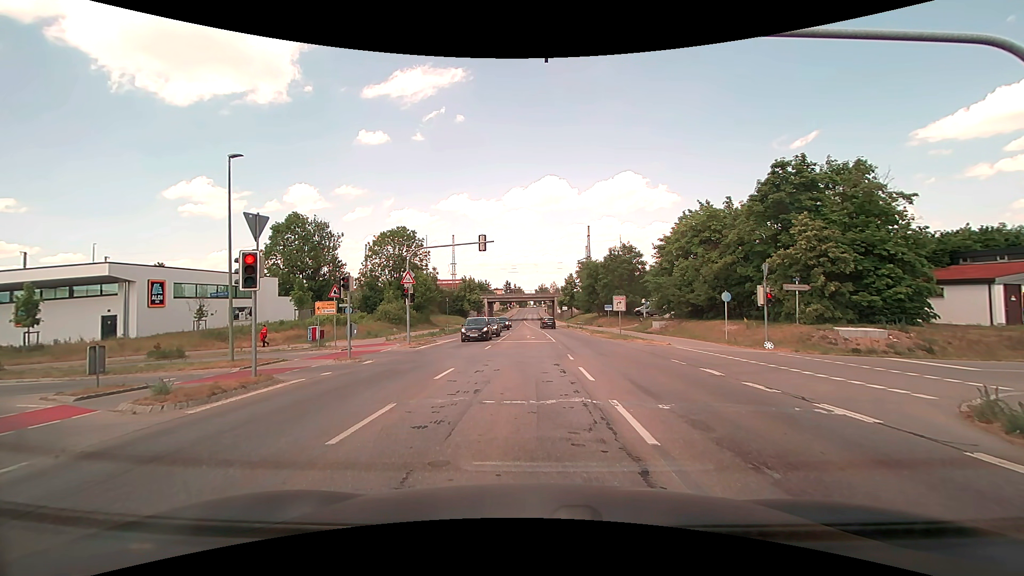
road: secondary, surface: asphalt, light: Day
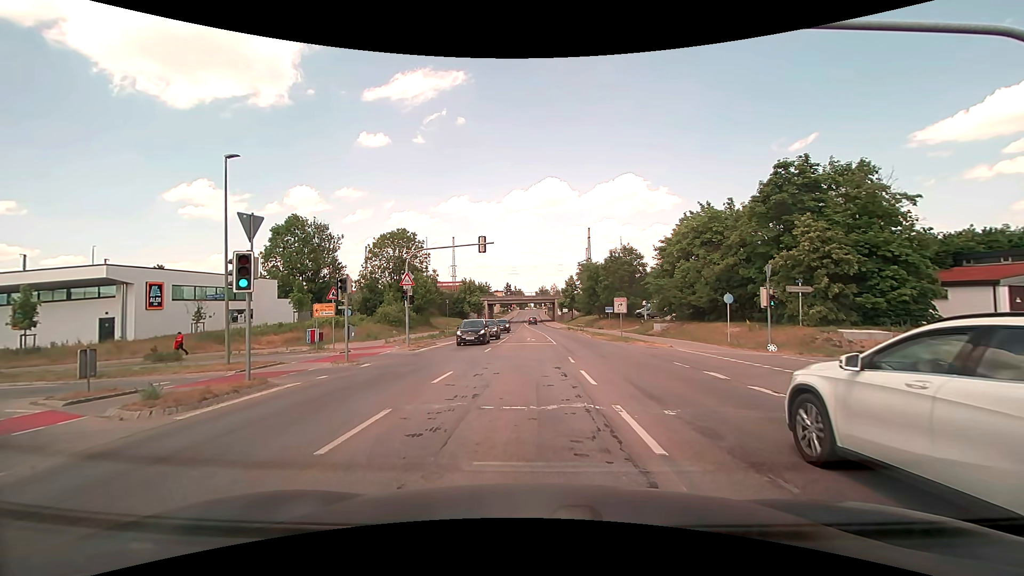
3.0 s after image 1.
(0.0, +0.3) m; 0°
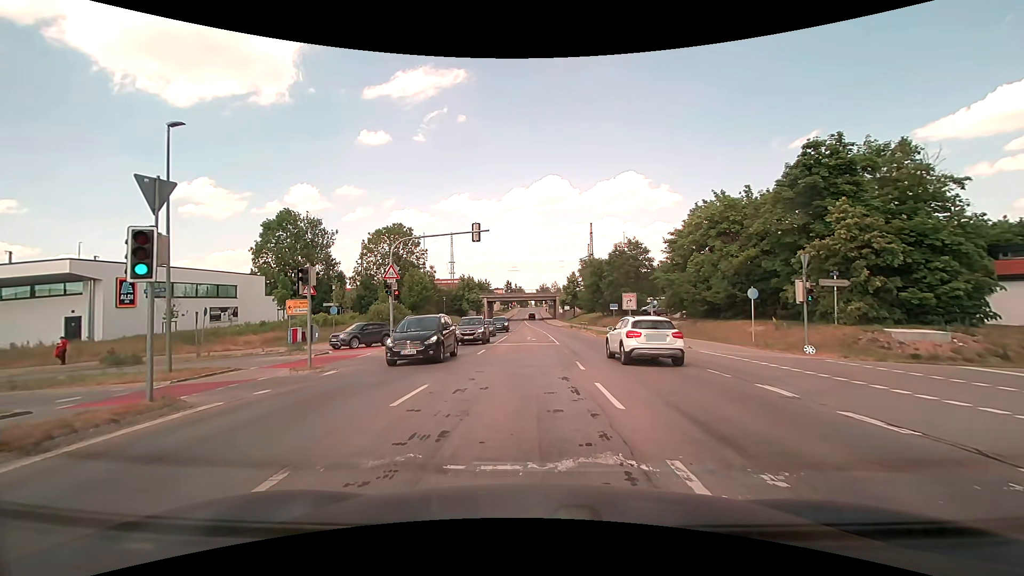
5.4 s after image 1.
(0.0, +3.4) m; -1°
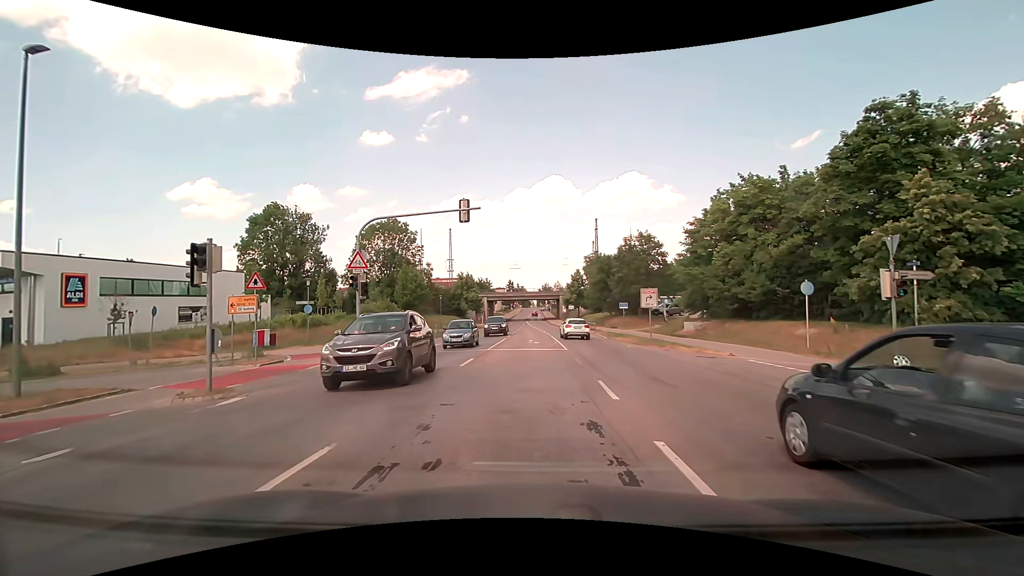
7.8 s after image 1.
(0.0, +5.2) m; -1°
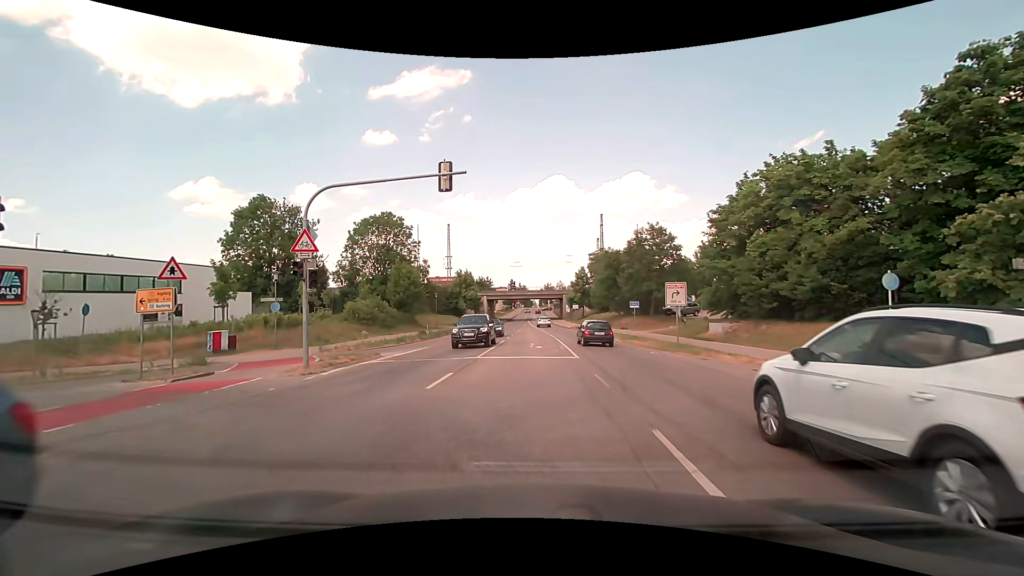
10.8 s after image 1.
(+0.1, +4.9) m; +1°
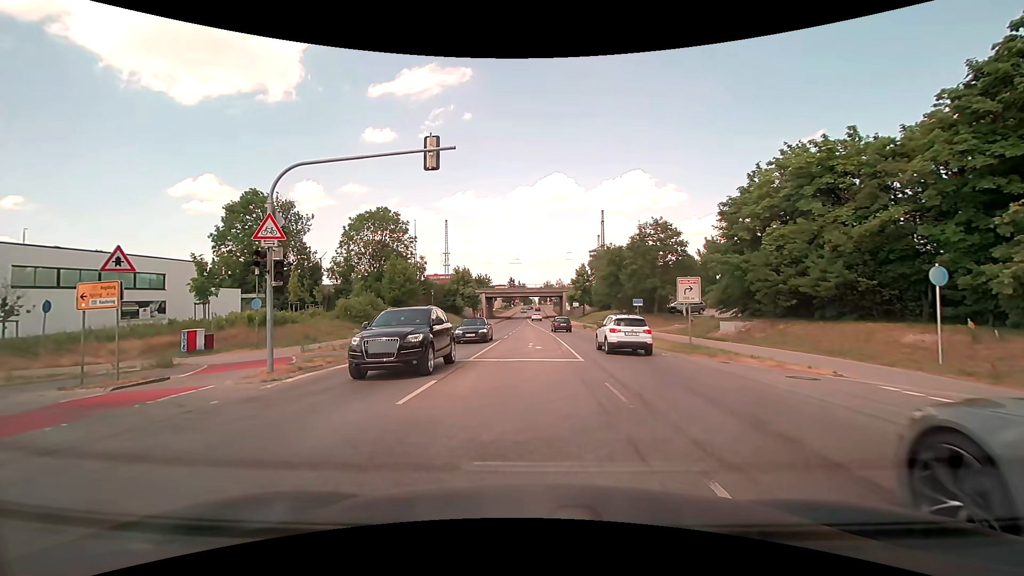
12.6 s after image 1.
(0.0, +2.1) m; 0°
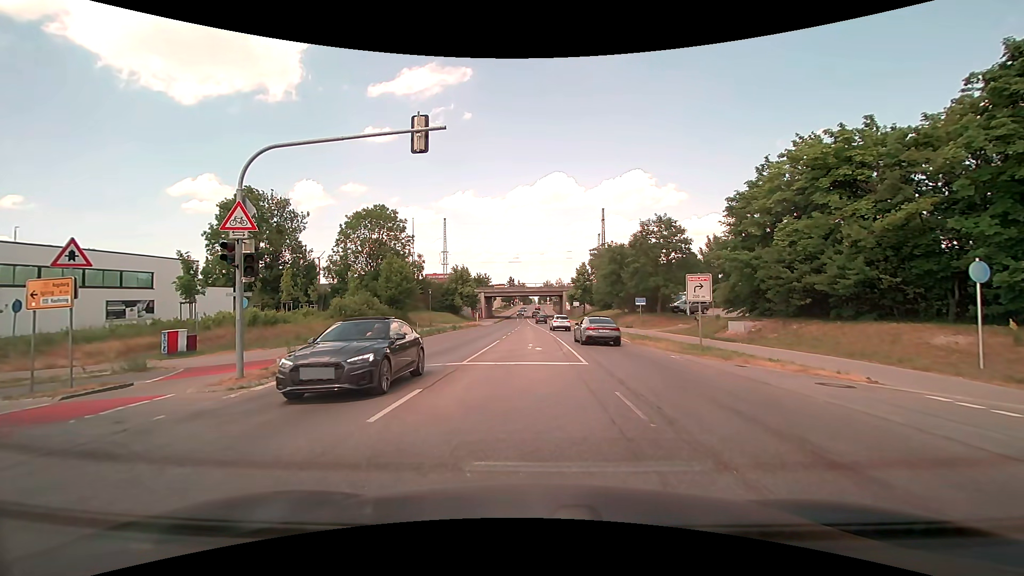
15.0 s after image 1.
(0.0, +1.4) m; 0°
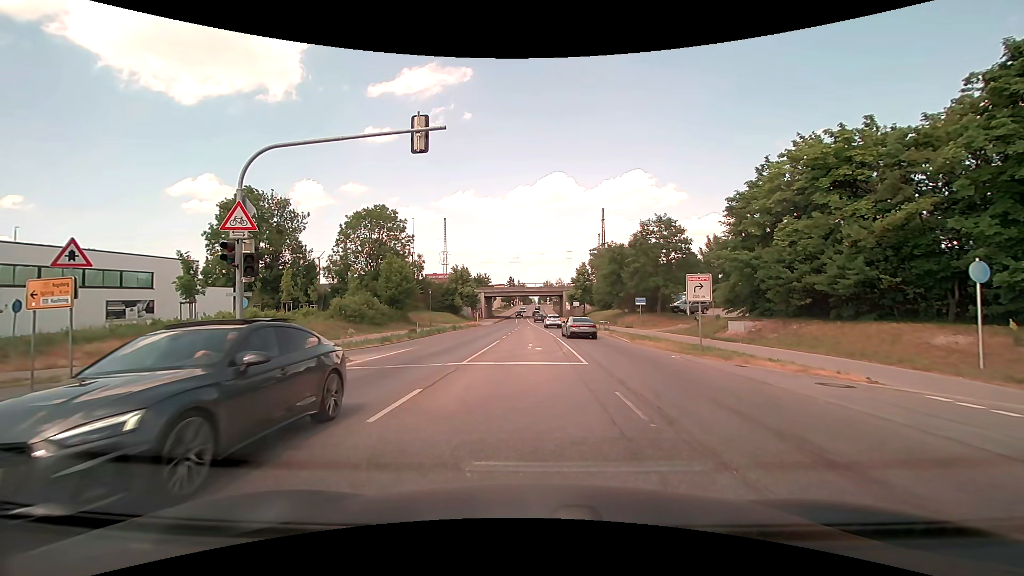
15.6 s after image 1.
(0.0, 0.0) m; 0°
